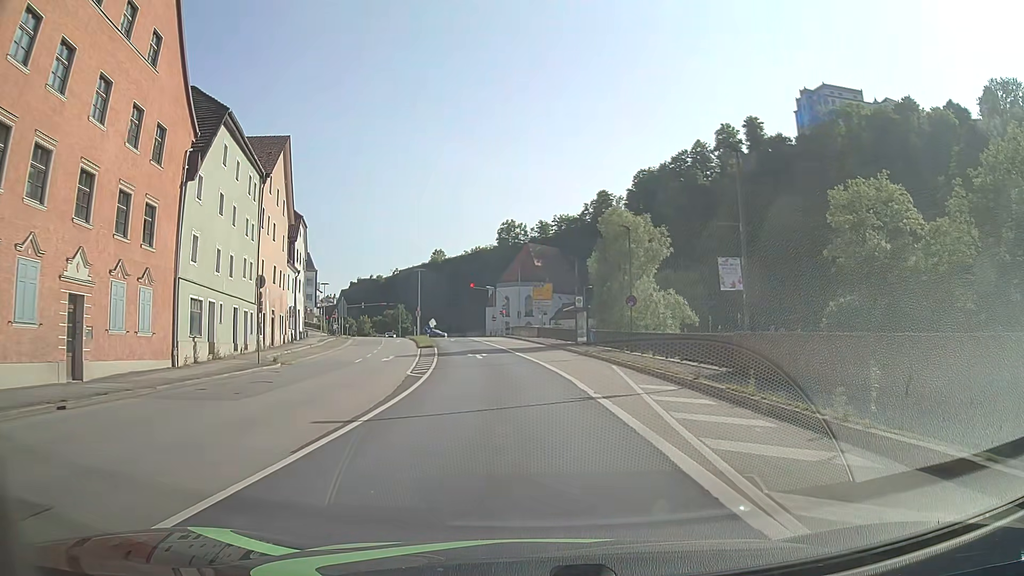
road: primary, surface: asphalt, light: Day
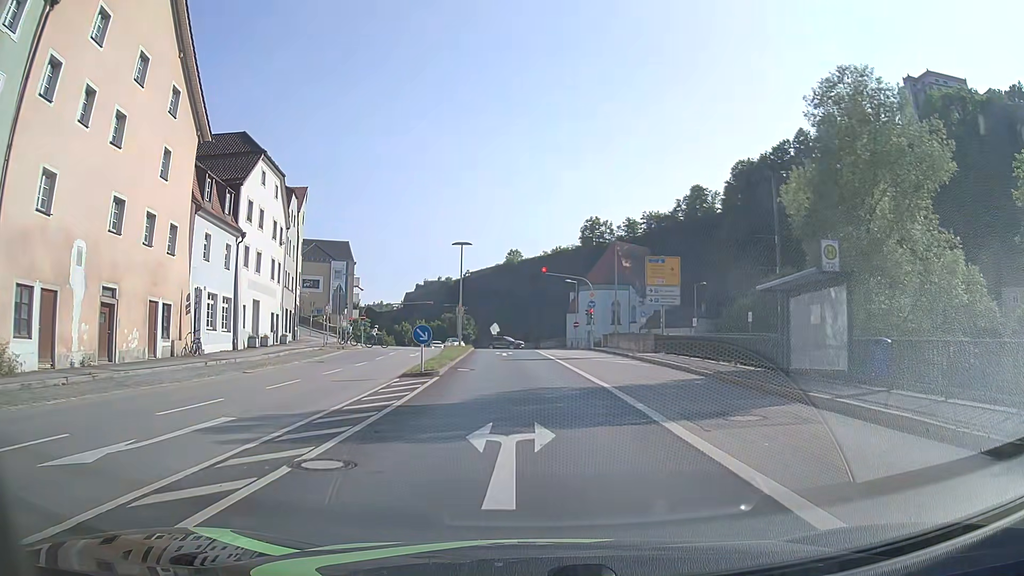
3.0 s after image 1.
(-1.6, +27.9) m; -6°
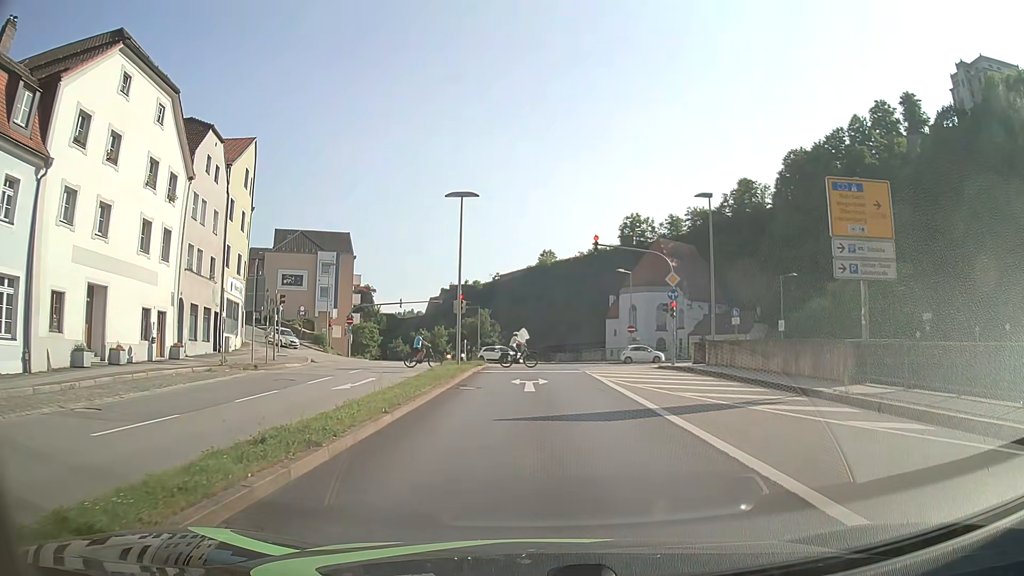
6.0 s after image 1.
(-0.7, +20.1) m; -4°
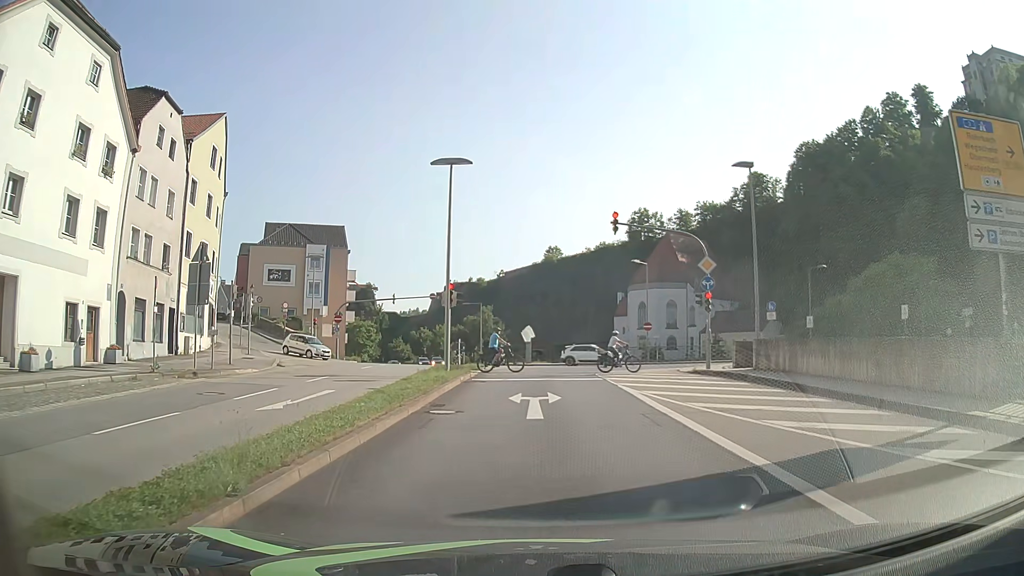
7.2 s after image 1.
(0.0, +5.8) m; 0°
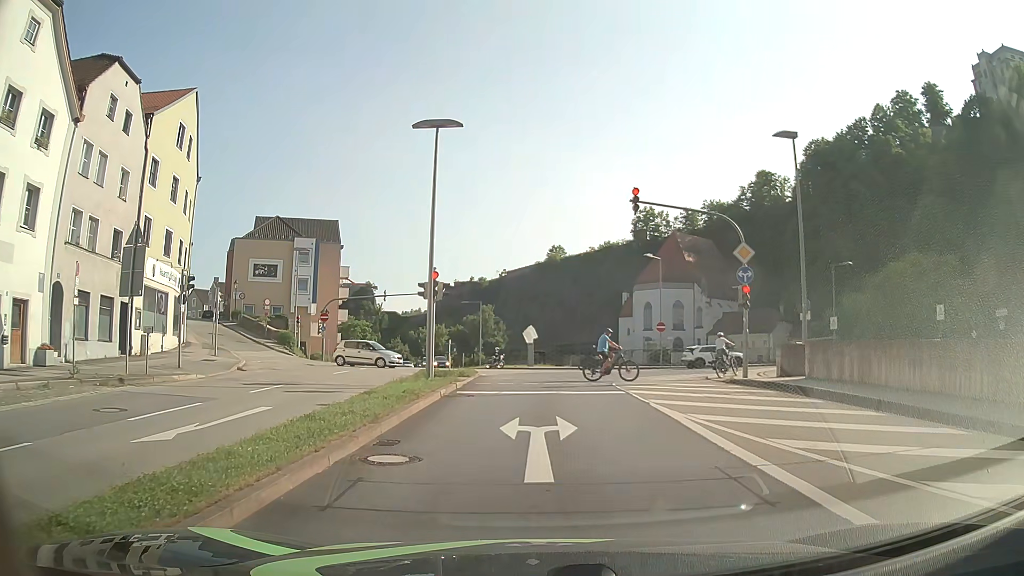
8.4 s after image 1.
(0.0, +4.6) m; -1°
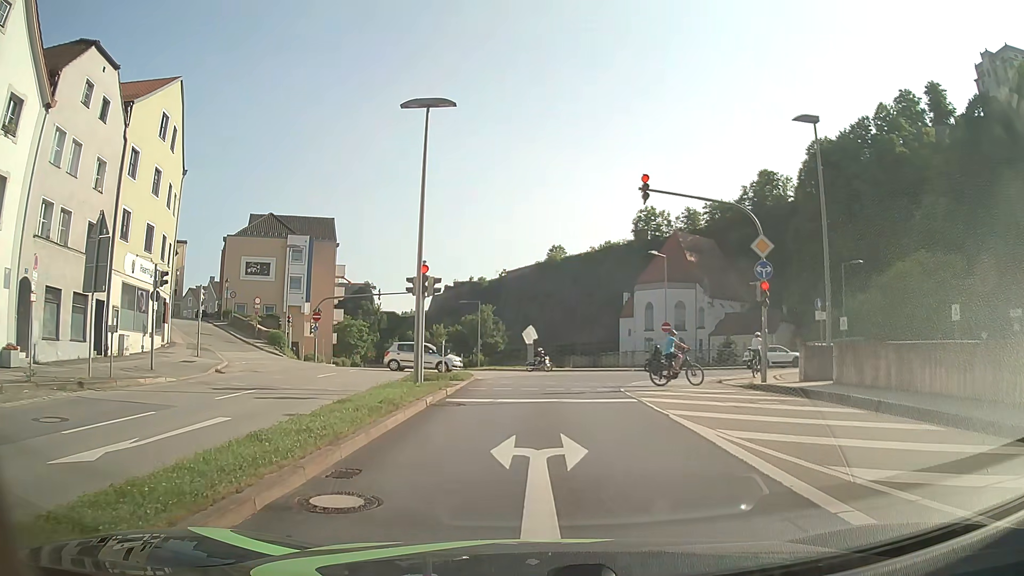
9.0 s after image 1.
(0.0, +1.9) m; +1°
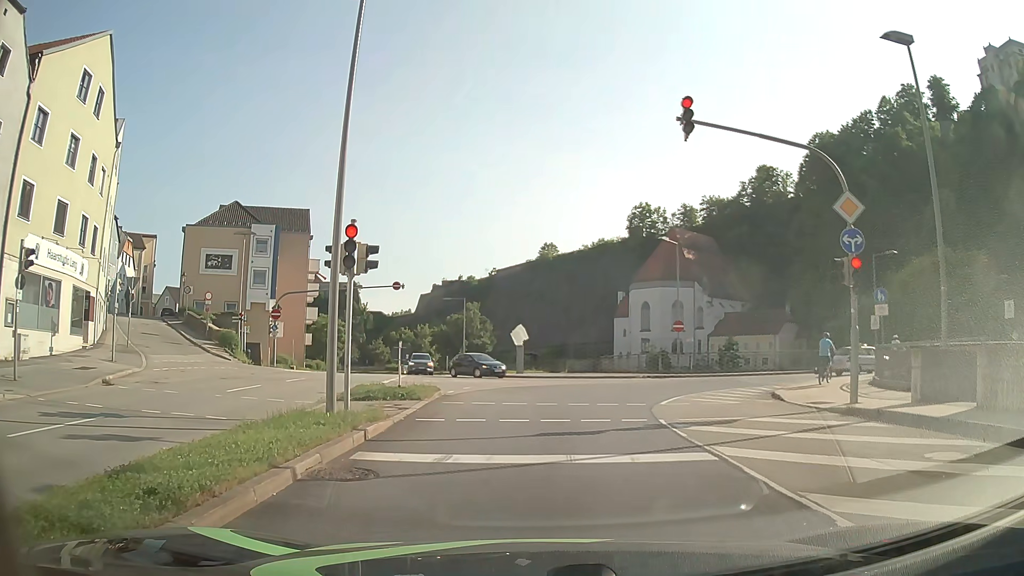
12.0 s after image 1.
(0.0, +6.8) m; -1°
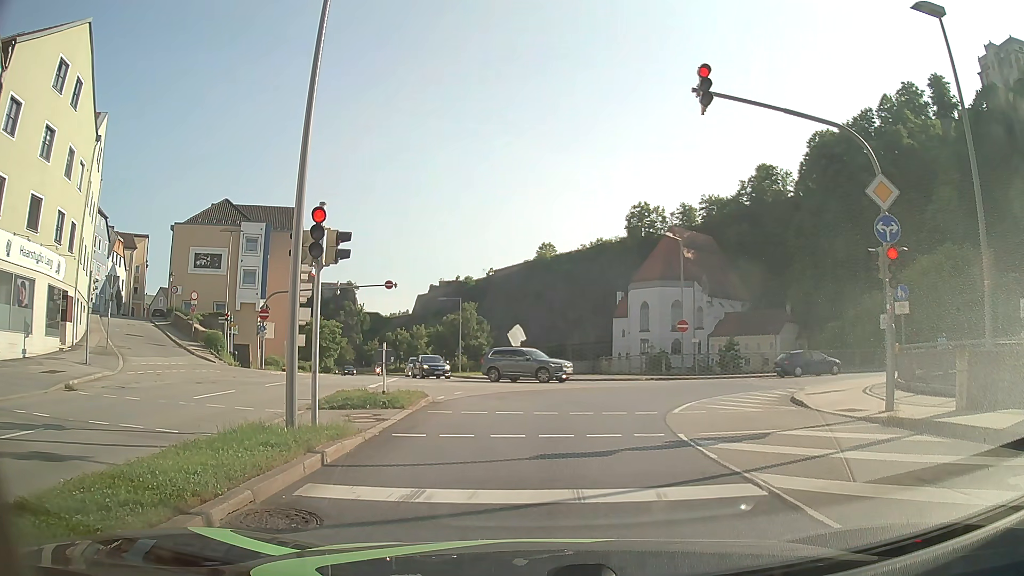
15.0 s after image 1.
(0.0, +1.7) m; -1°
(0, +10) (+2, +20) (+8, +28) (+17, +32) (+26, +35) (+36, +38) (+46, +40) (+55, +42) (+64, +47) (+68, +56) m
